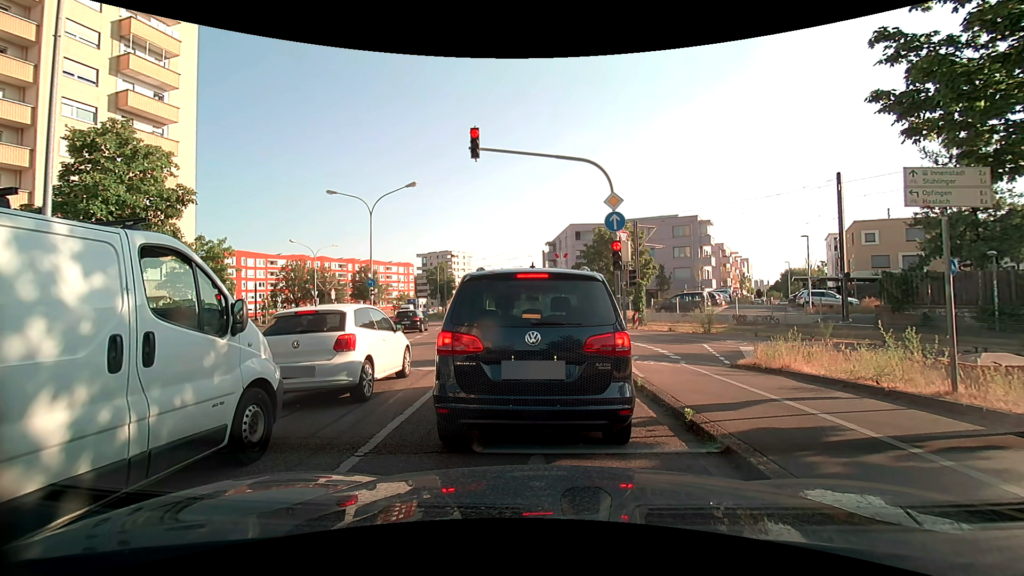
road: secondary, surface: asphalt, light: Day
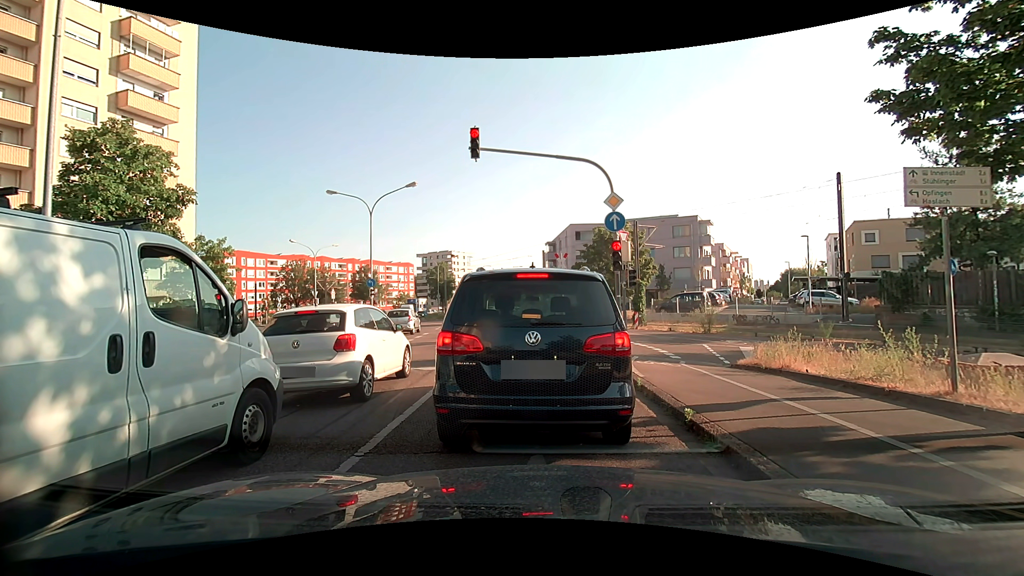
(0.0, 0.0) m; 0°
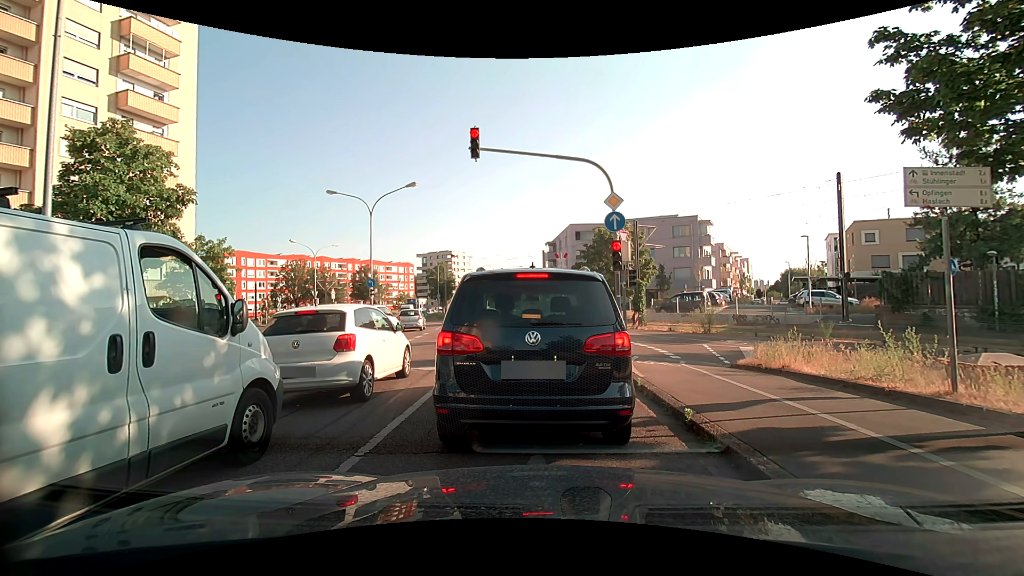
(0.0, 0.0) m; 0°
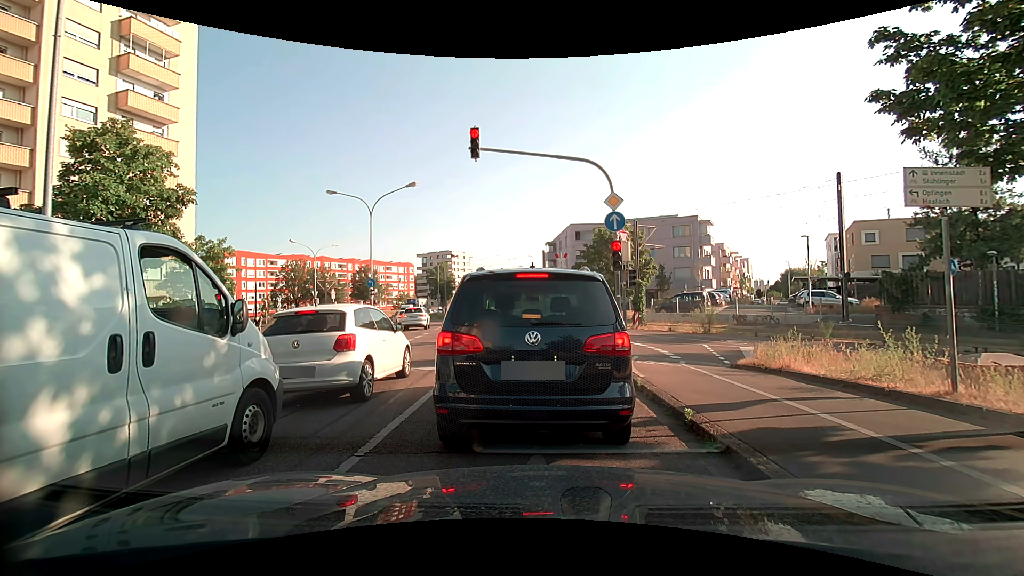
(0.0, 0.0) m; 0°
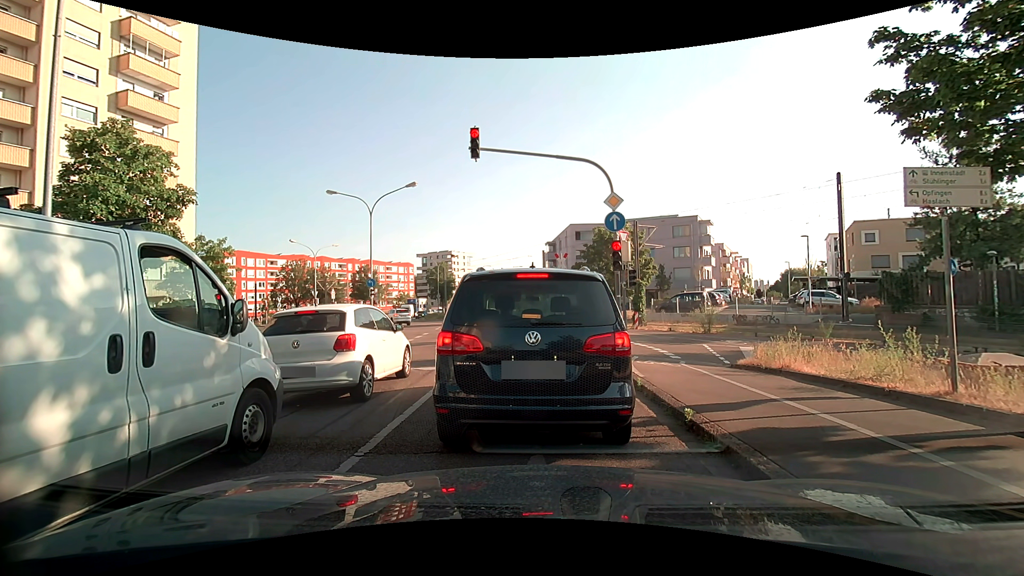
(0.0, 0.0) m; 0°
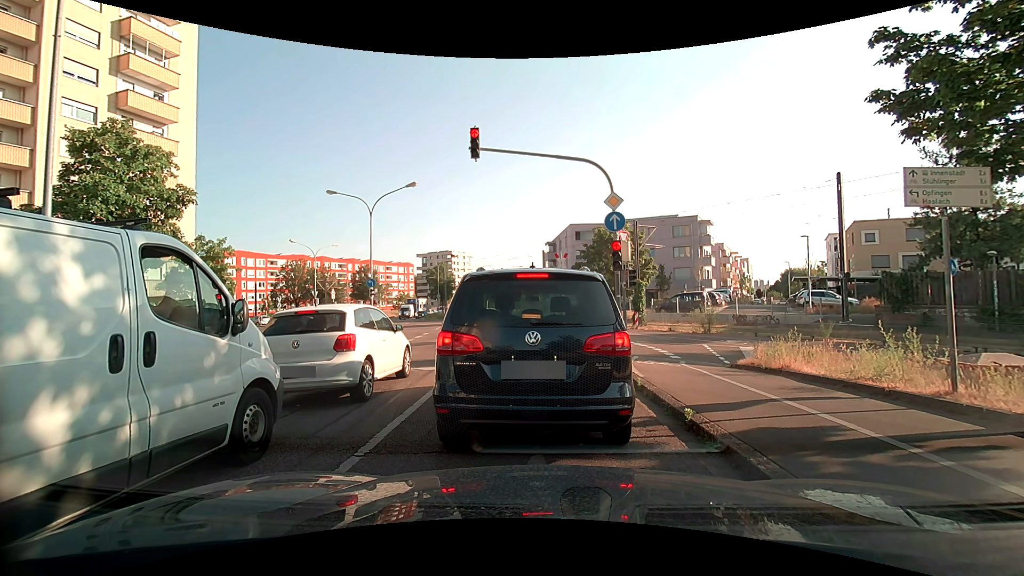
(0.0, 0.0) m; 0°
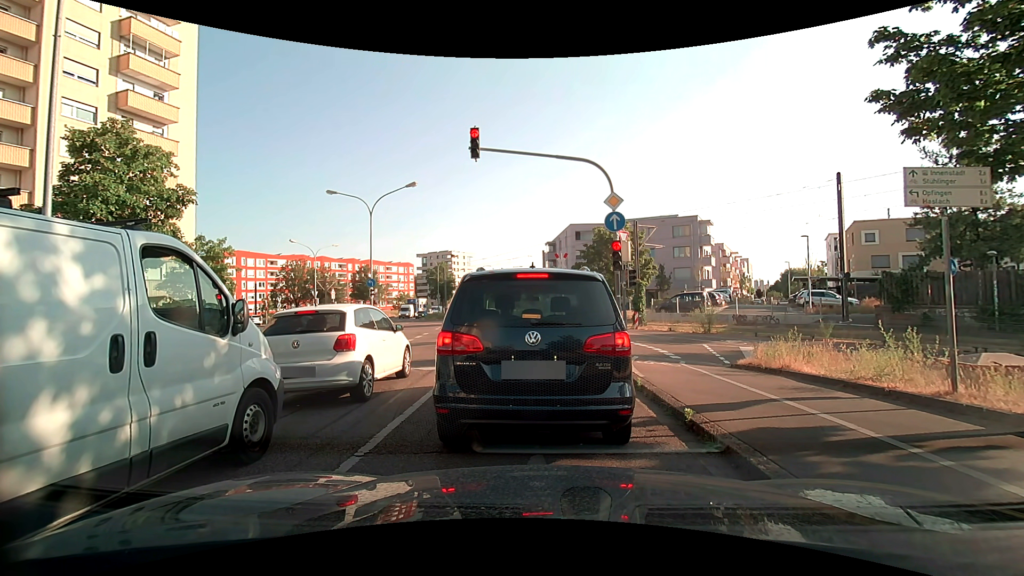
(0.0, 0.0) m; 0°
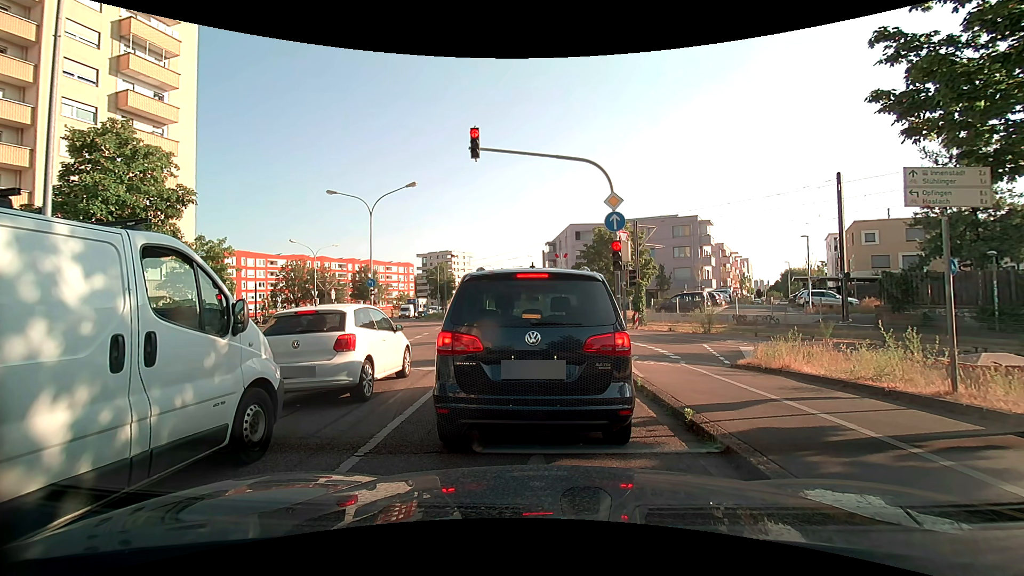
(0.0, 0.0) m; 0°
(-1, +10) (-1, +20) (-3, +30) (-4, +40) (-6, +50) (-8, +59) (-10, +69) (-12, +79) (-13, +89) (-15, +99) m
